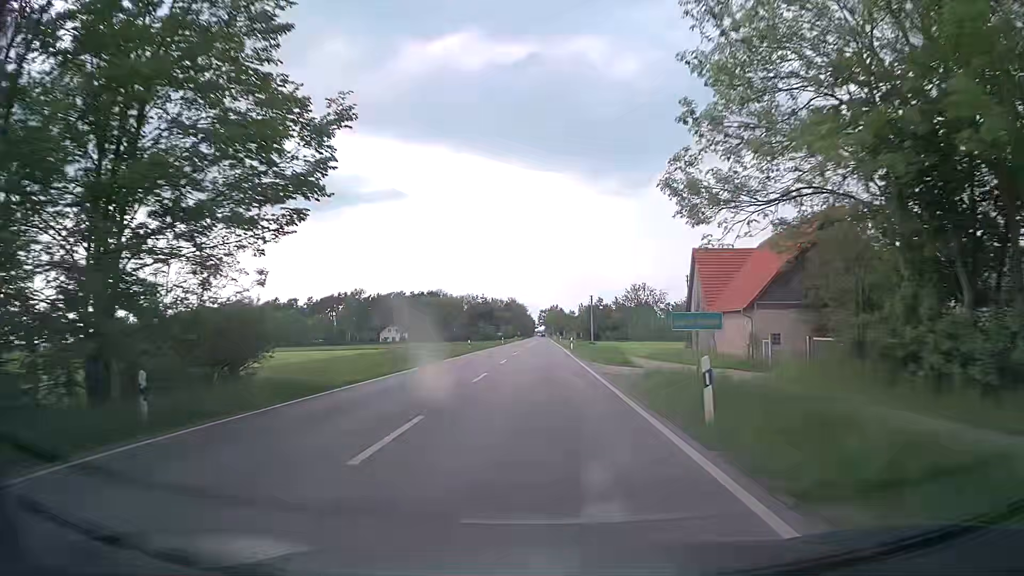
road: secondary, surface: asphalt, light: Day
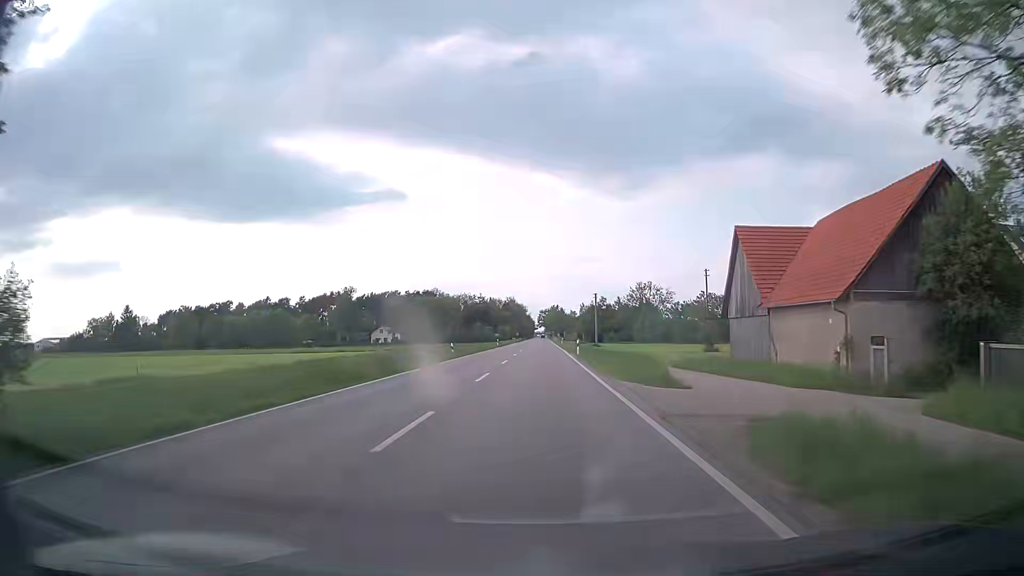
(-0.1, +10.9) m; 0°
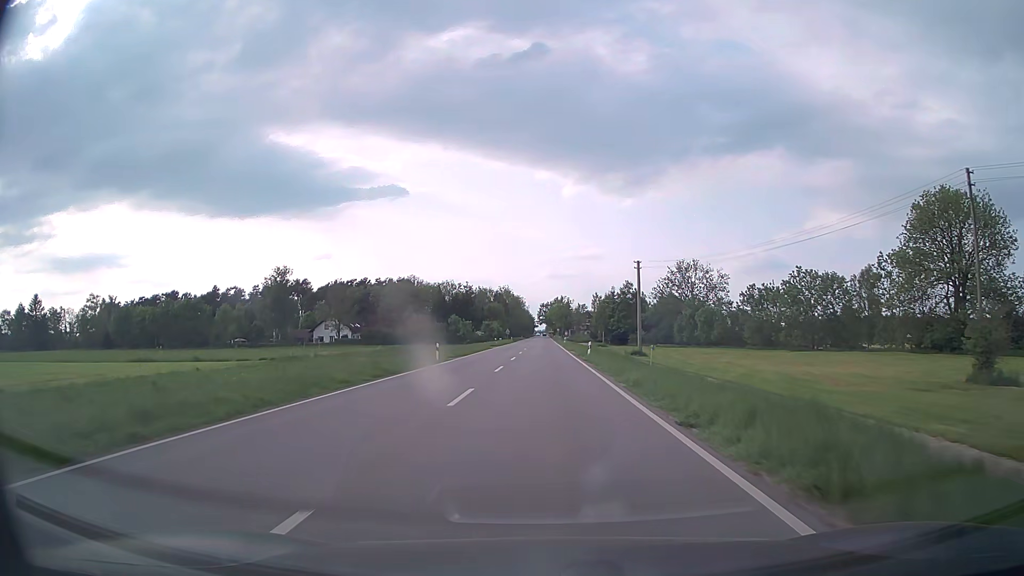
(0.0, +54.7) m; 0°
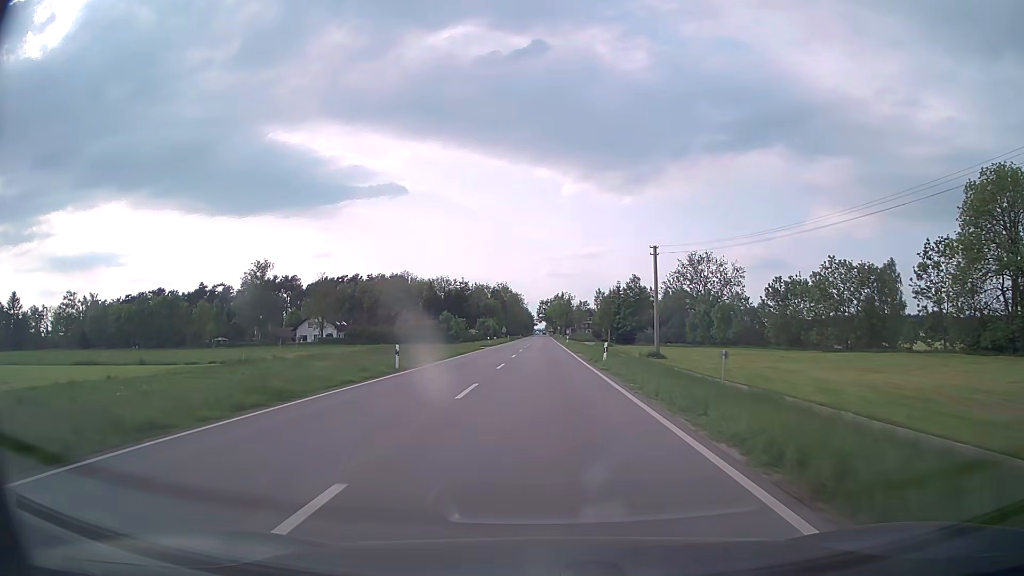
(0.0, +10.9) m; 0°
(0, +10) (0, +20) (0, +30) (0, +40) (0, +50) (0, +60) (0, +70) (0, +80) (0, +90) (0, +100) m
